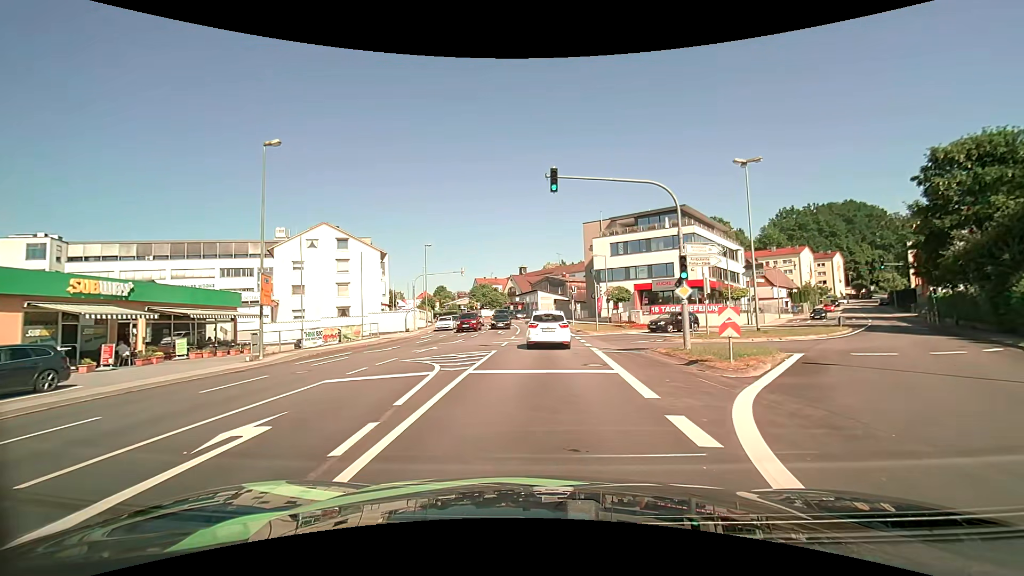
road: tertiary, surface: asphalt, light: Day
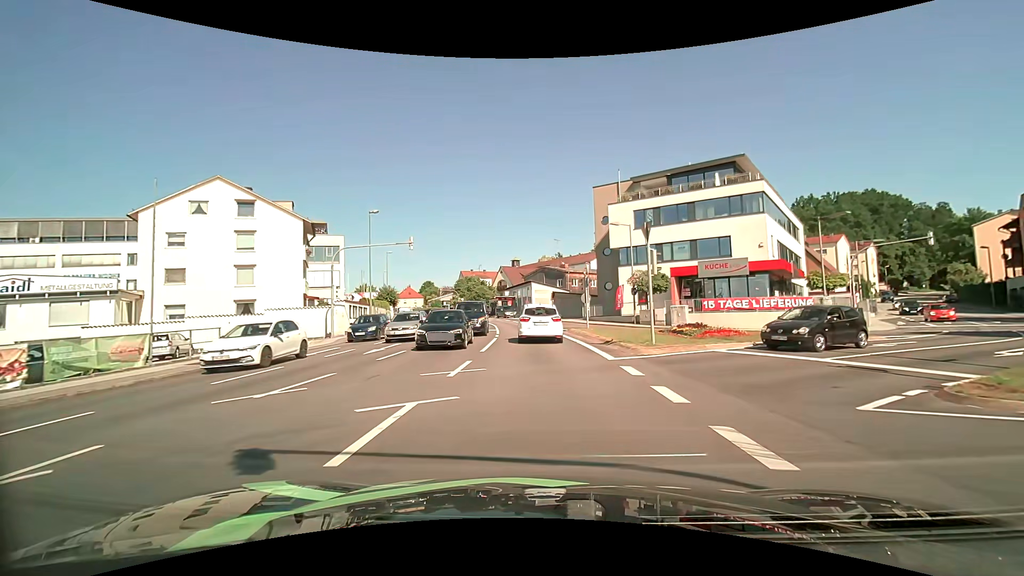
(-0.1, +18.9) m; 0°
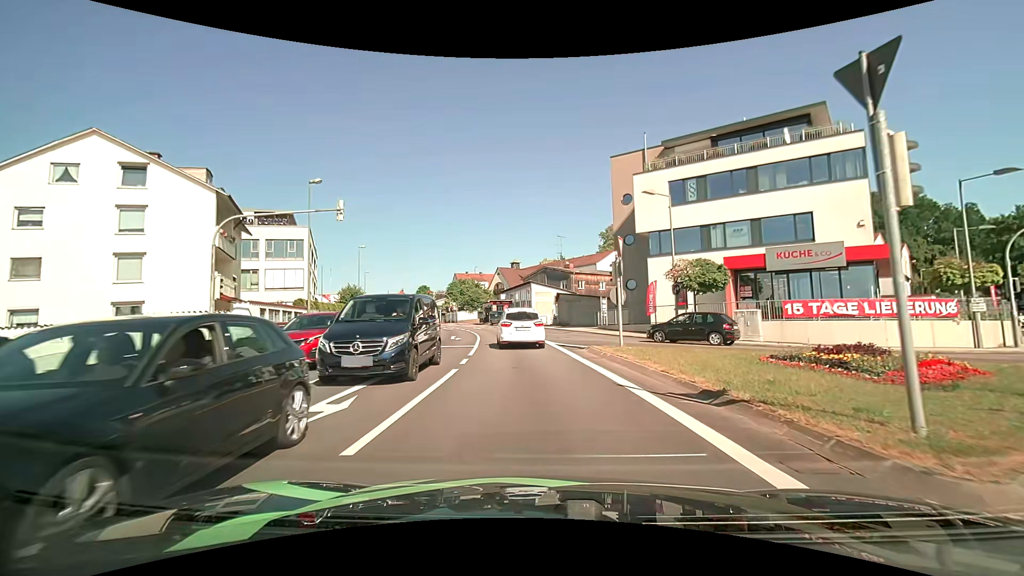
(-0.1, +11.6) m; 0°
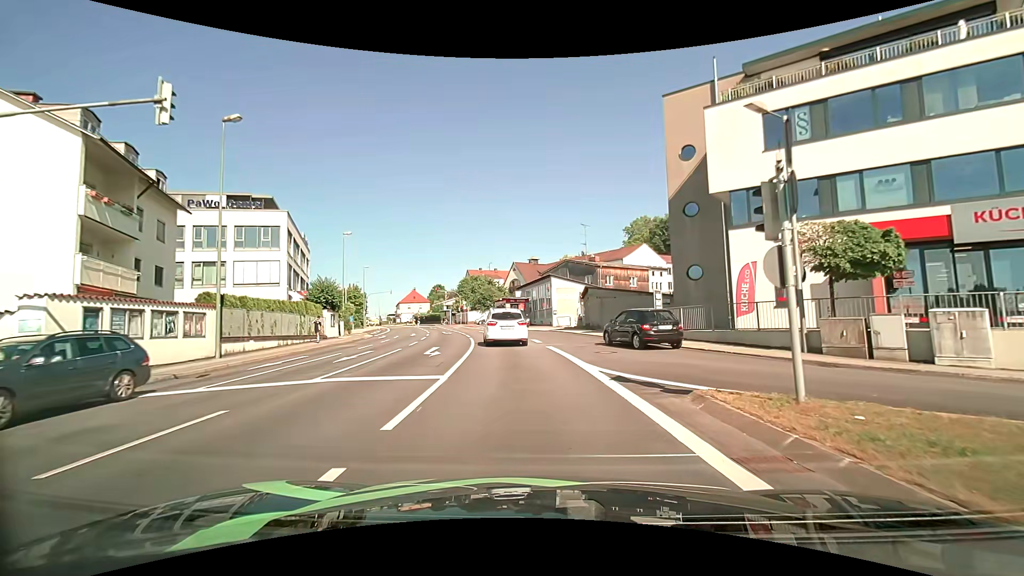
(-0.2, +10.8) m; -2°
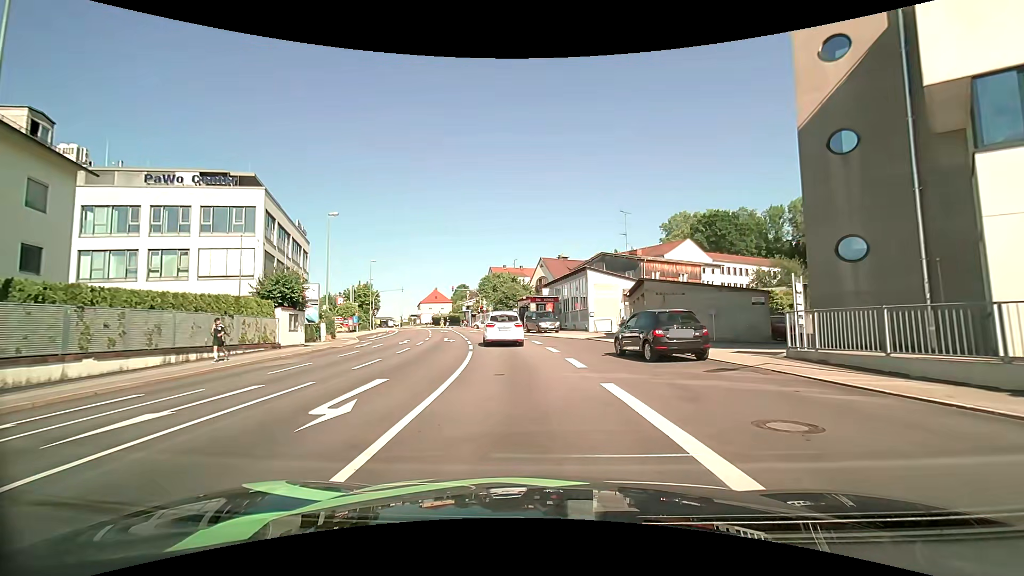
(-0.3, +10.6) m; -3°
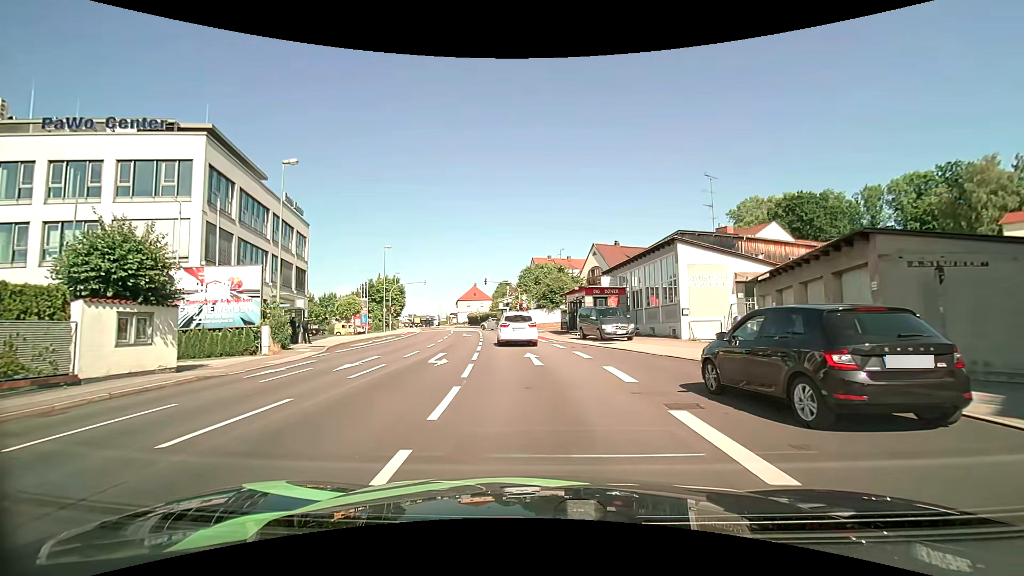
(-0.7, +14.7) m; -5°
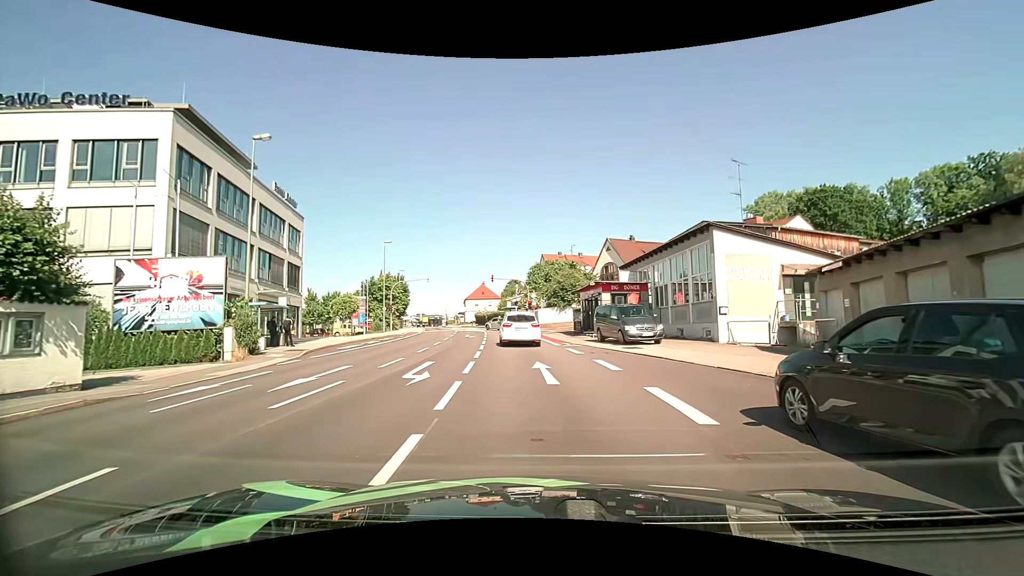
(0.0, +3.9) m; -1°
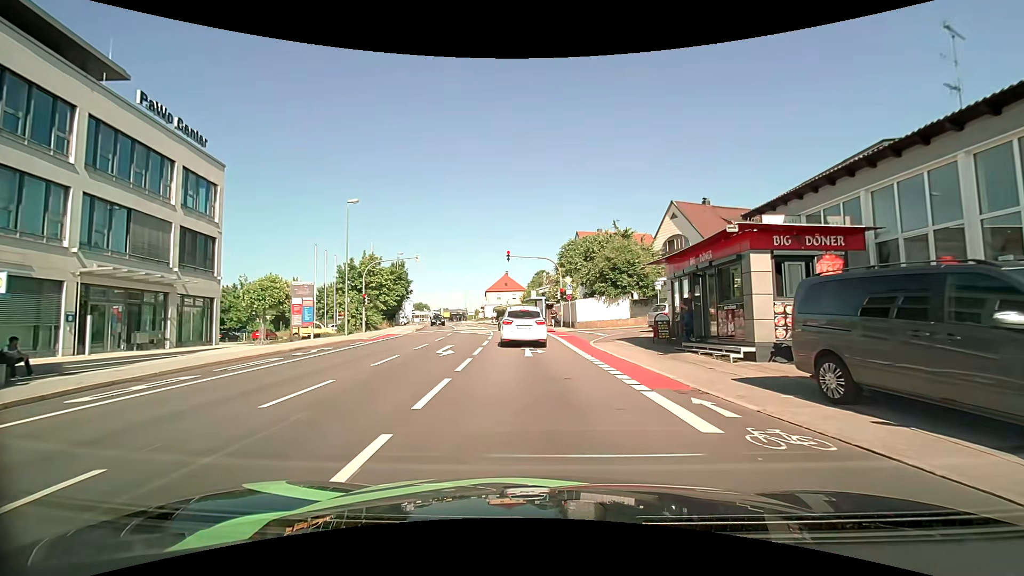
(-0.5, +18.3) m; -3°
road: tertiary_link
(0, +10) (-1, +20) (-1, +30) (-2, +40) (-4, +50) (-6, +60) (-8, +69) (-11, +79) (-13, +89) (-16, +98) m
